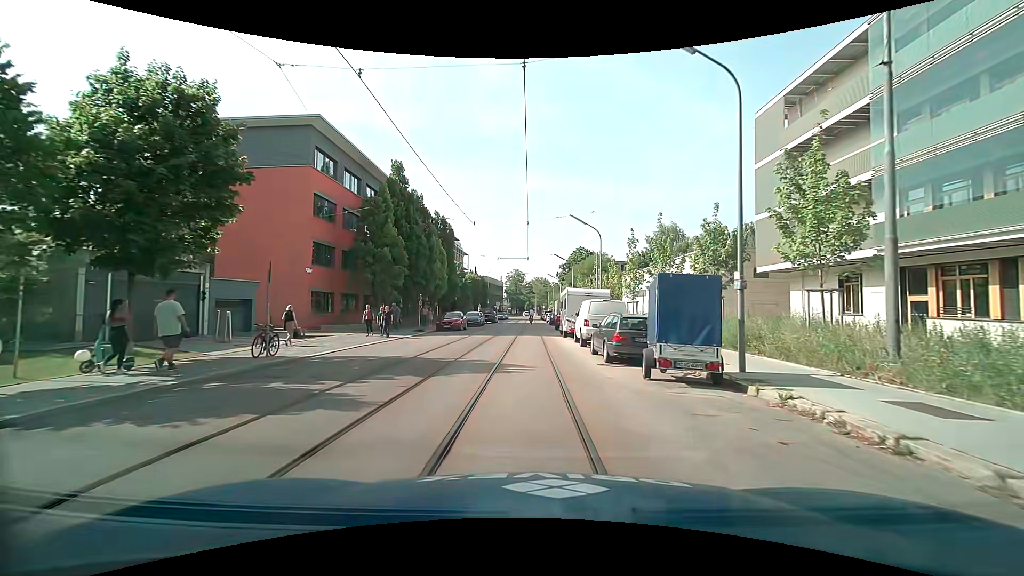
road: residential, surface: asphalt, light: Day
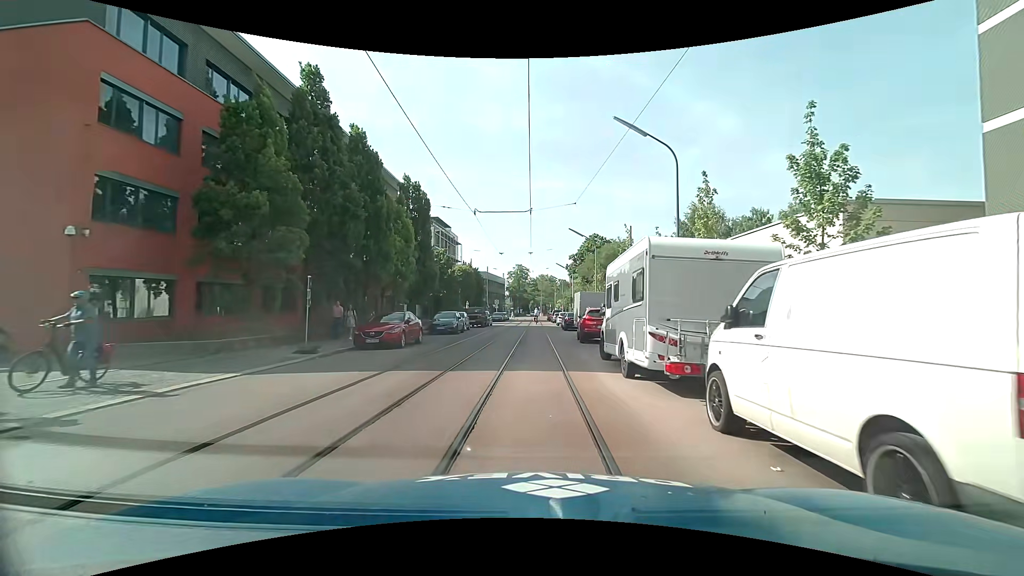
(-0.1, +17.8) m; -1°
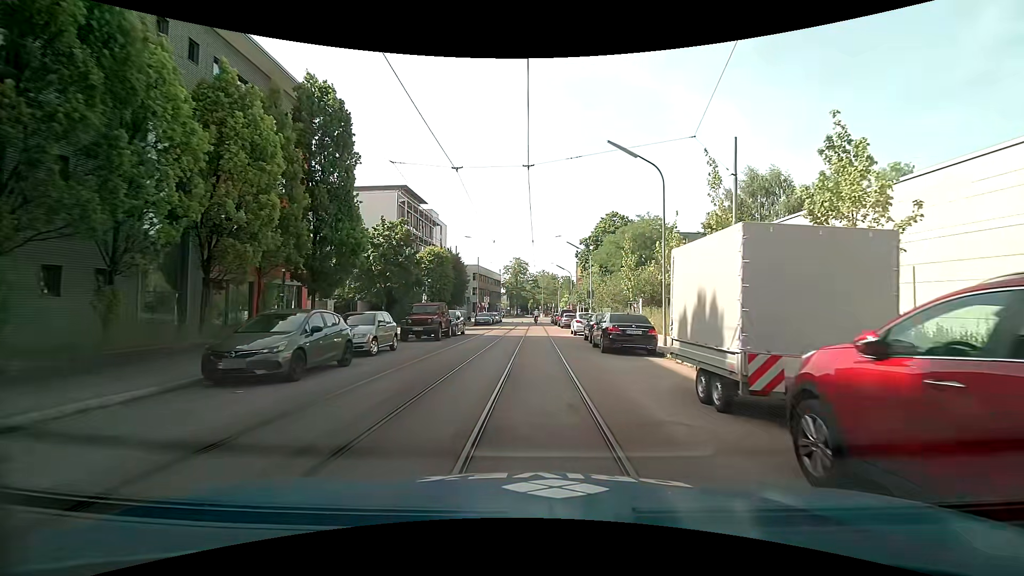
(0.0, +21.5) m; 0°
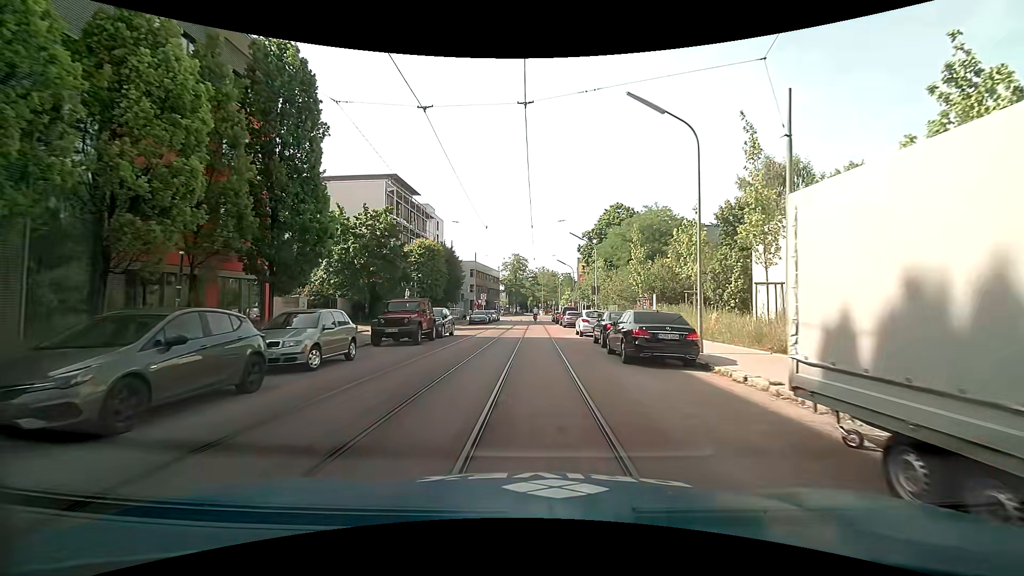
(0.0, +4.3) m; -1°
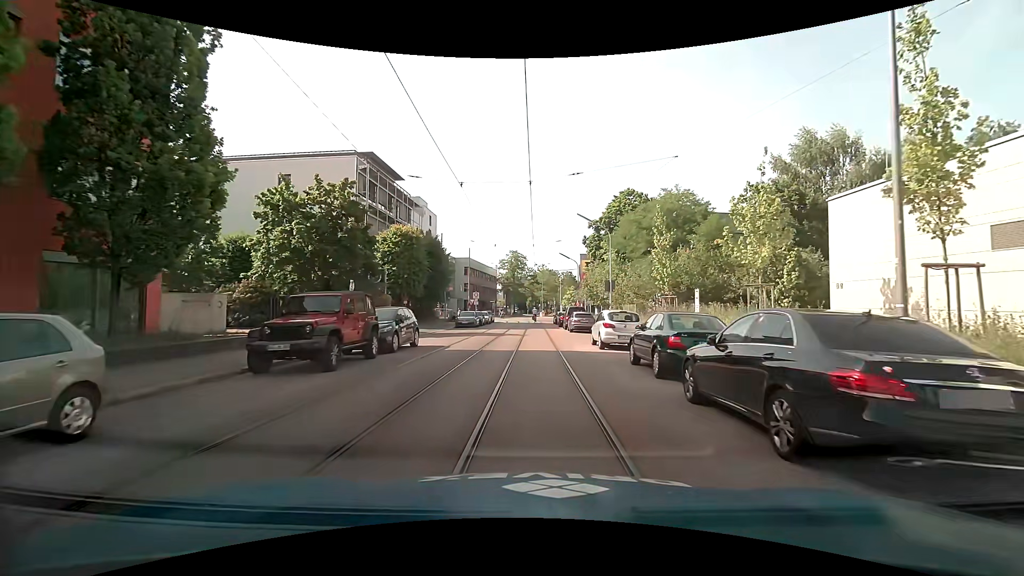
(+0.2, +8.5) m; +2°
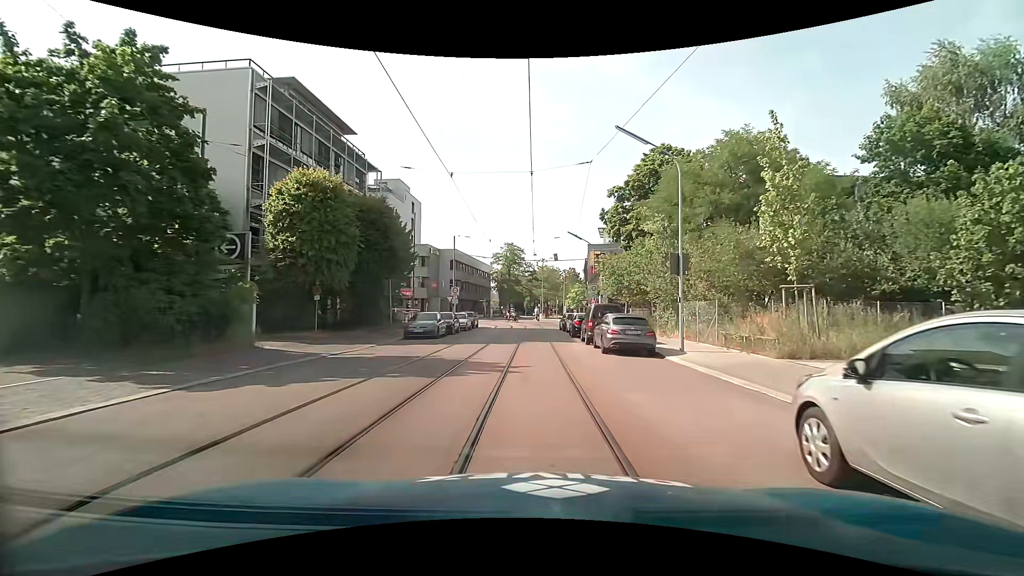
(-0.2, +16.7) m; -1°
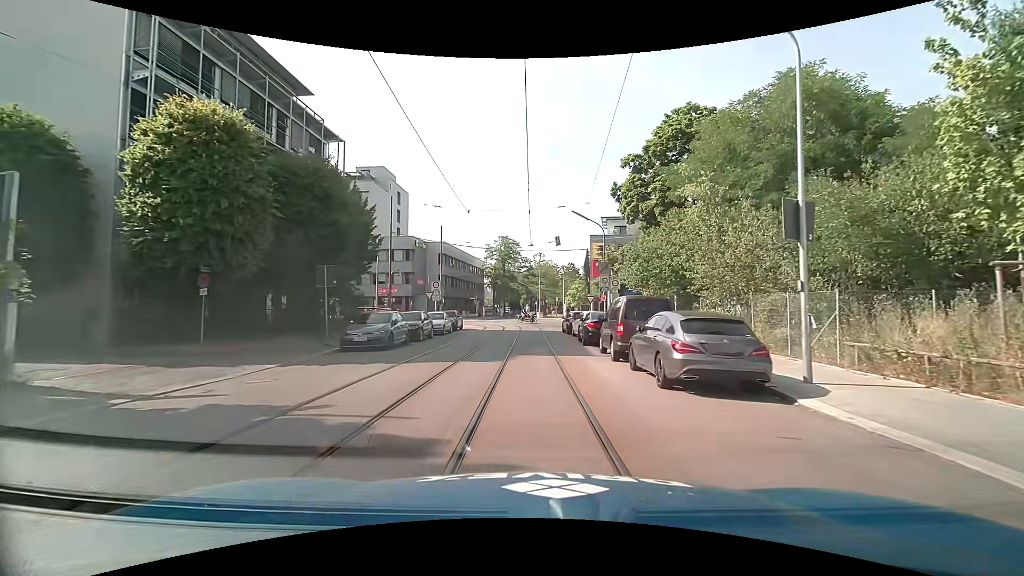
(+0.1, +8.3) m; +1°
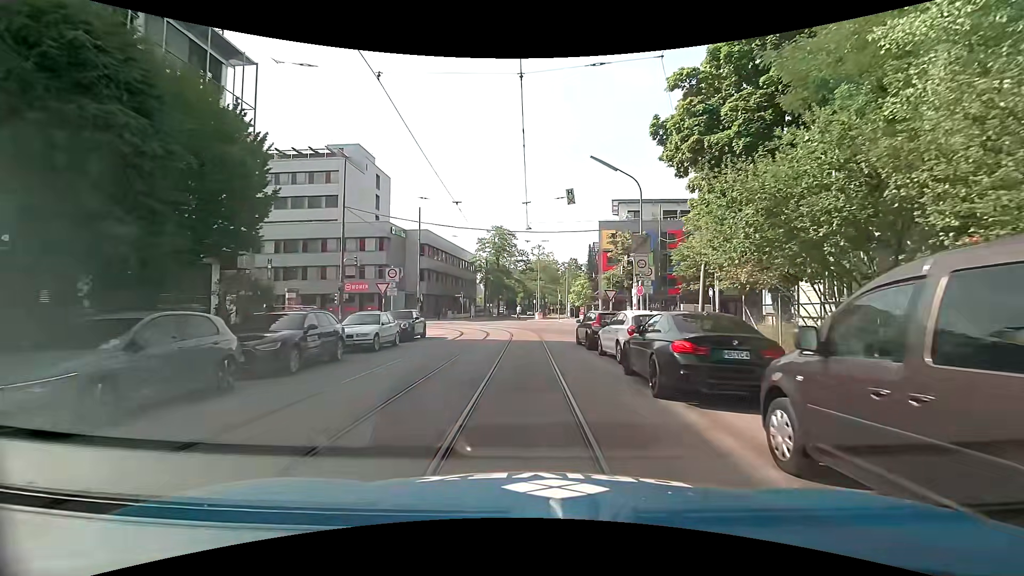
(0.0, +12.3) m; 0°
(0, +10) (0, +20) (0, +30) (+2, +40) (+10, +45) (+20, +45) (+30, +46) (+40, +46) (+50, +47) (+60, +47) m
